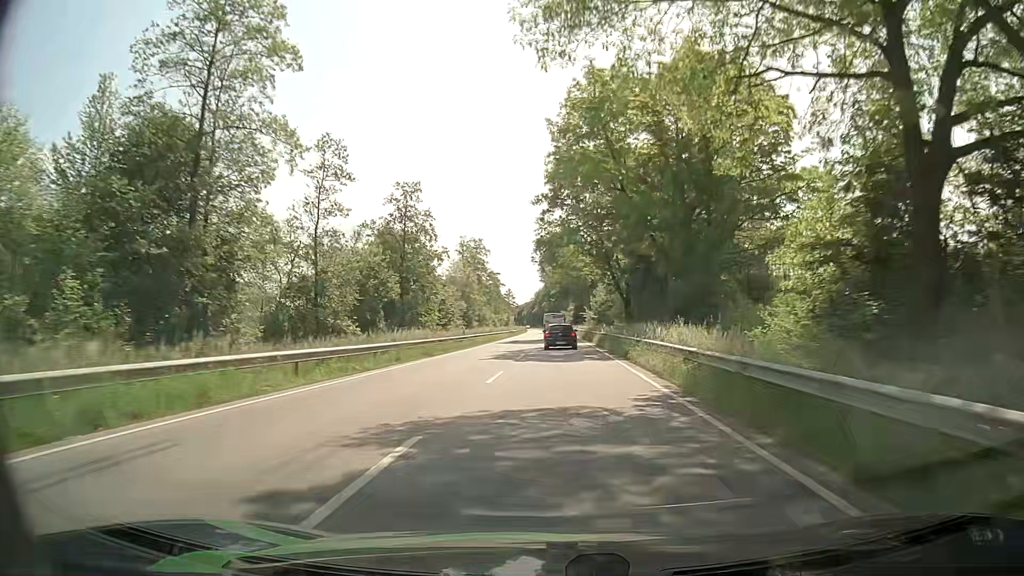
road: primary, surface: asphalt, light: Day
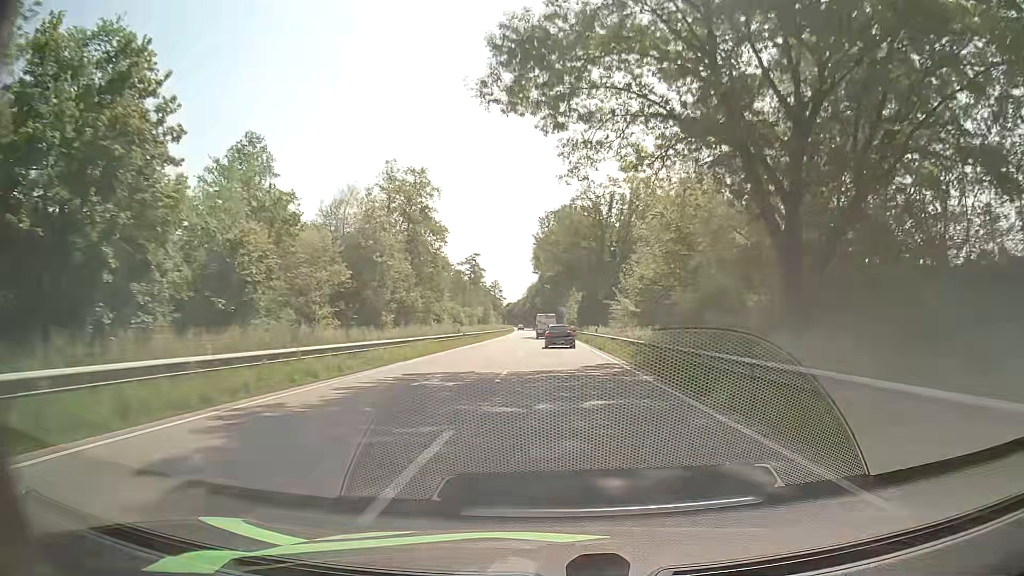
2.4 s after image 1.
(+0.2, +47.3) m; +1°
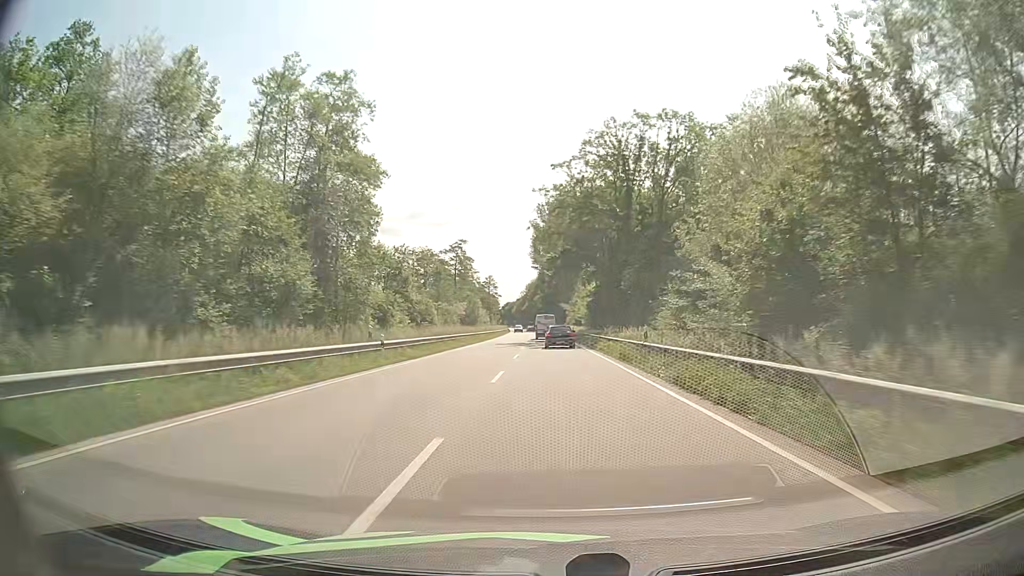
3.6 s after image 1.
(-0.1, +24.4) m; 0°
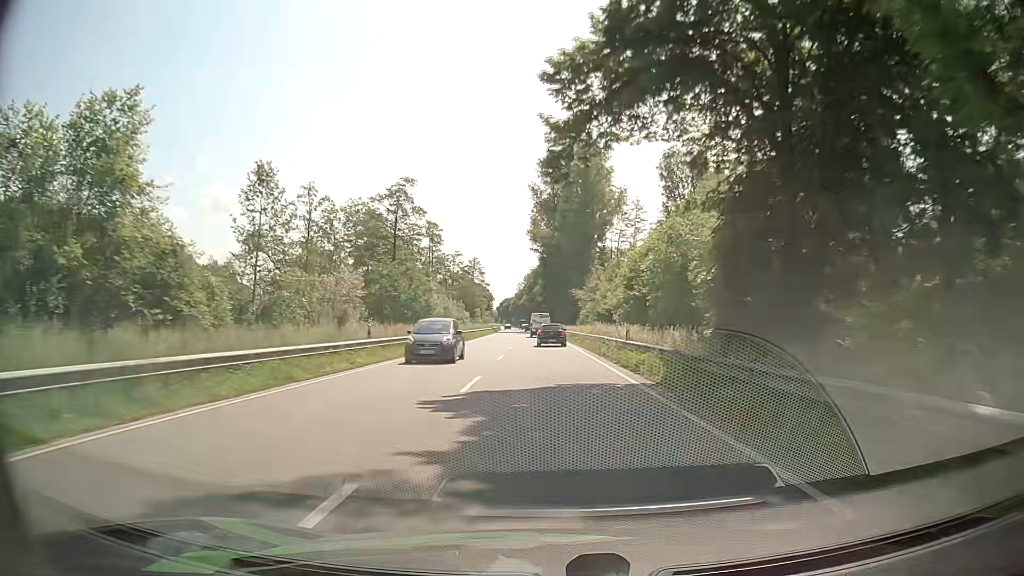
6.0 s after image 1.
(-0.2, +50.3) m; -1°
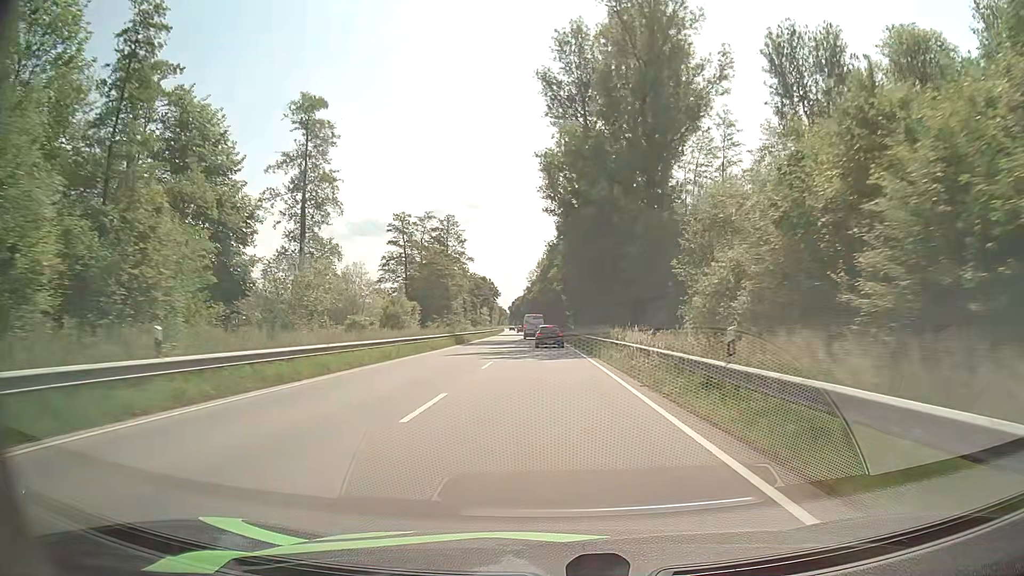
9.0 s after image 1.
(-0.4, +64.0) m; -1°
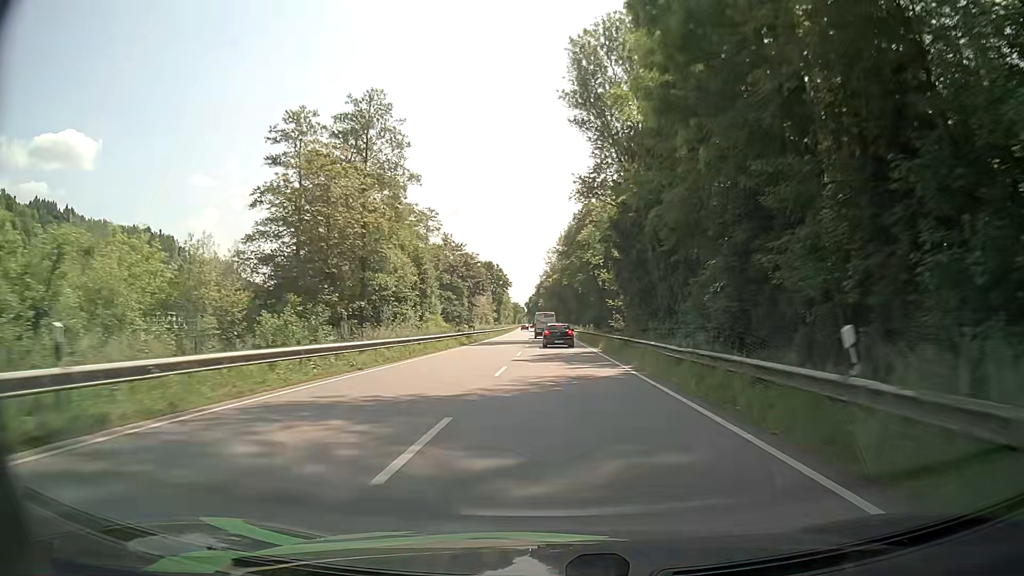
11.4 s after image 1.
(-1.1, +51.5) m; -2°
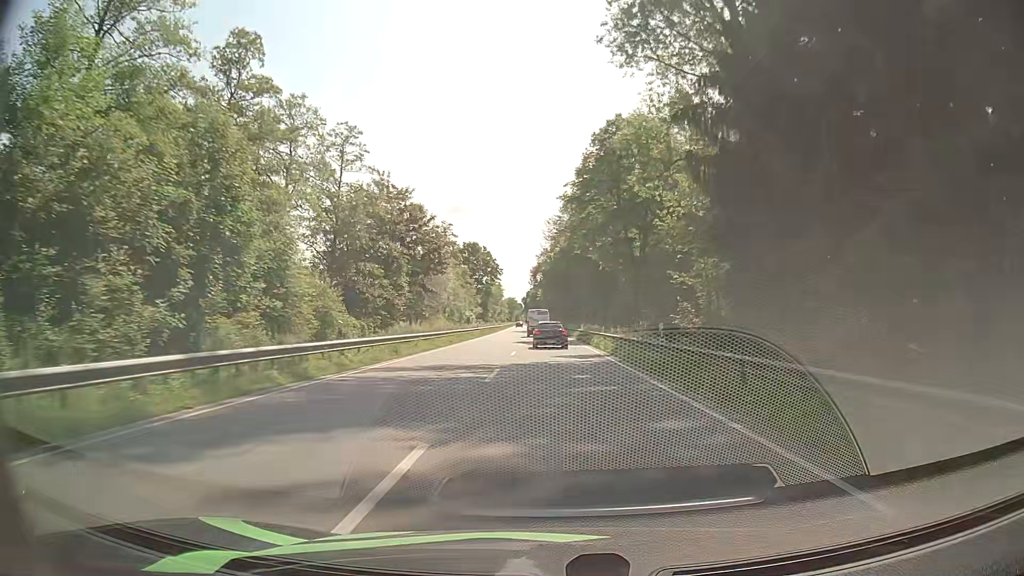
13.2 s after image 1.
(-0.2, +37.9) m; 0°
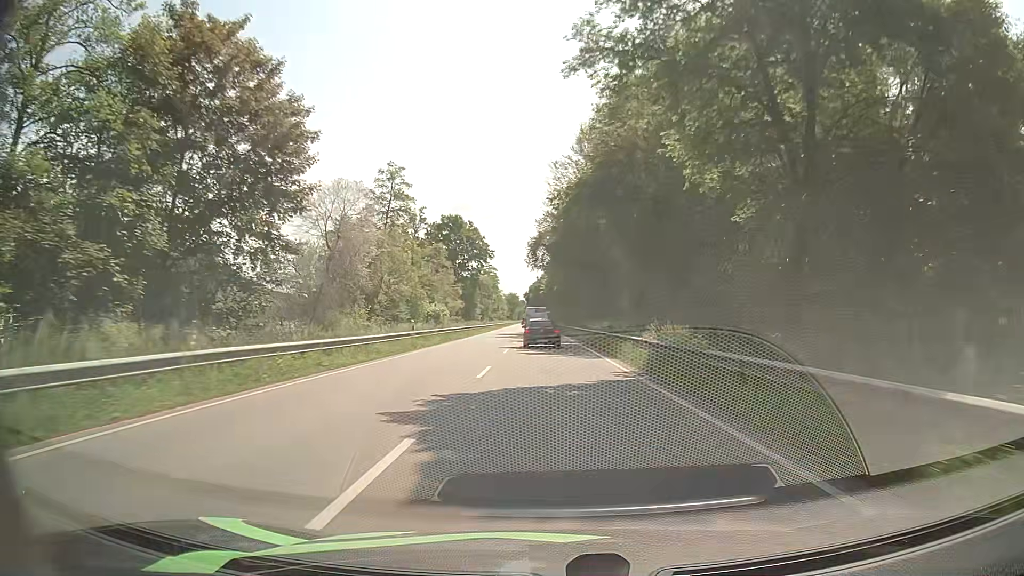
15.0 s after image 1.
(-0.2, +35.1) m; 0°
(0, +10) (0, +20) (0, +30) (0, +40) (0, +50) (-1, +60) (-1, +70) (-1, +80) (-2, +90) (-2, +100) m
